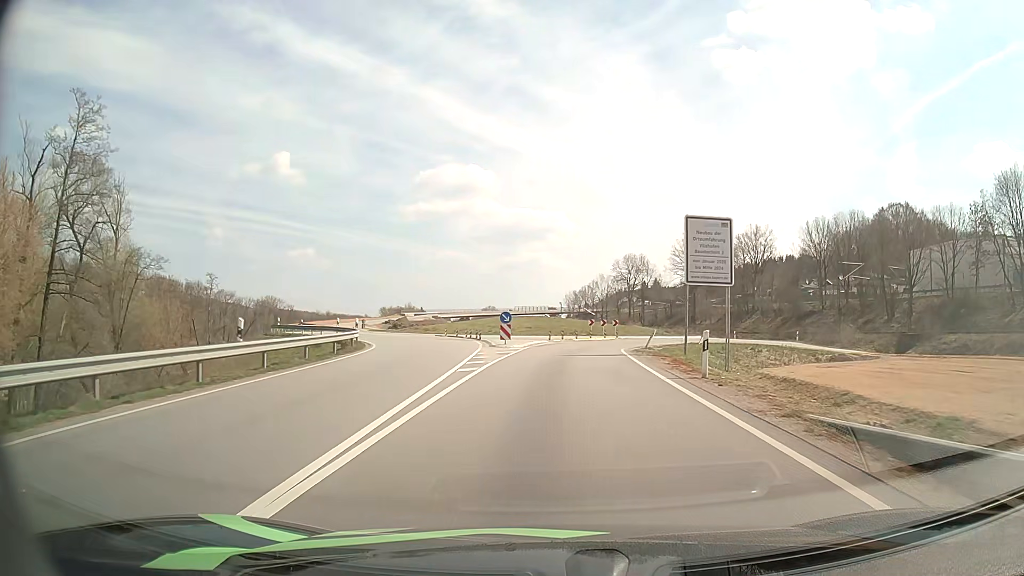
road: primary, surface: asphalt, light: Day
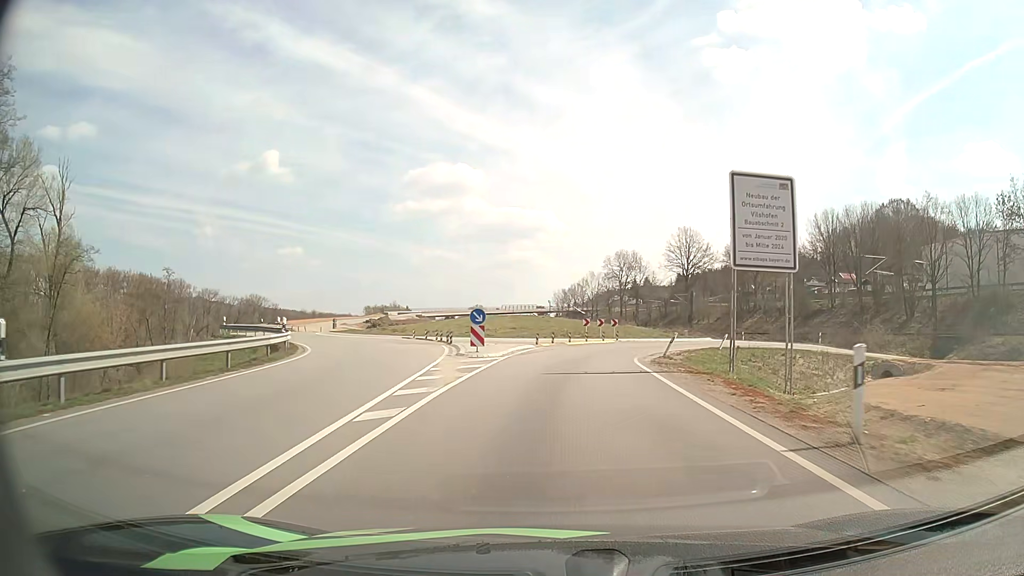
(+0.1, +8.2) m; +1°
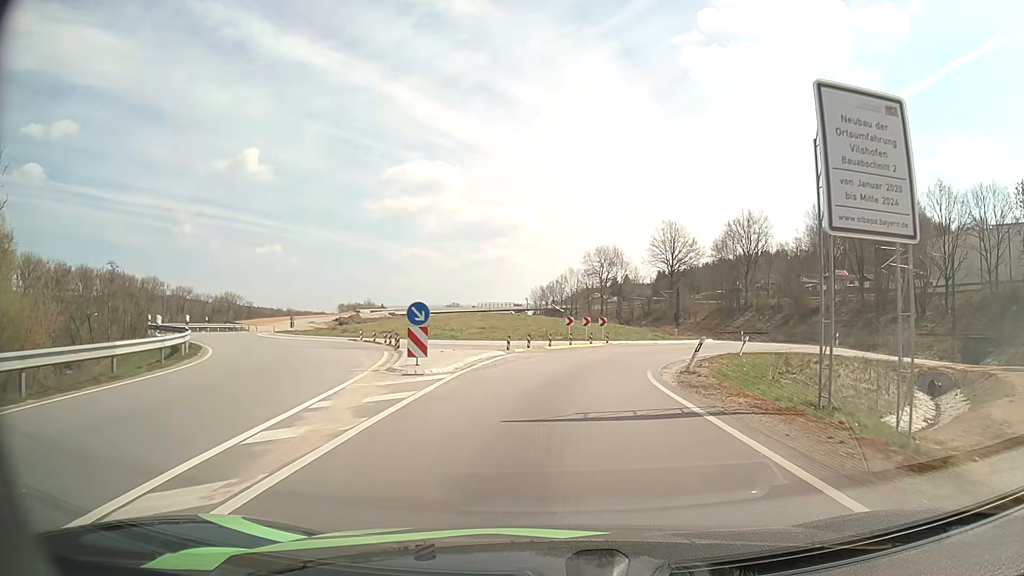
(+0.1, +7.6) m; +2°
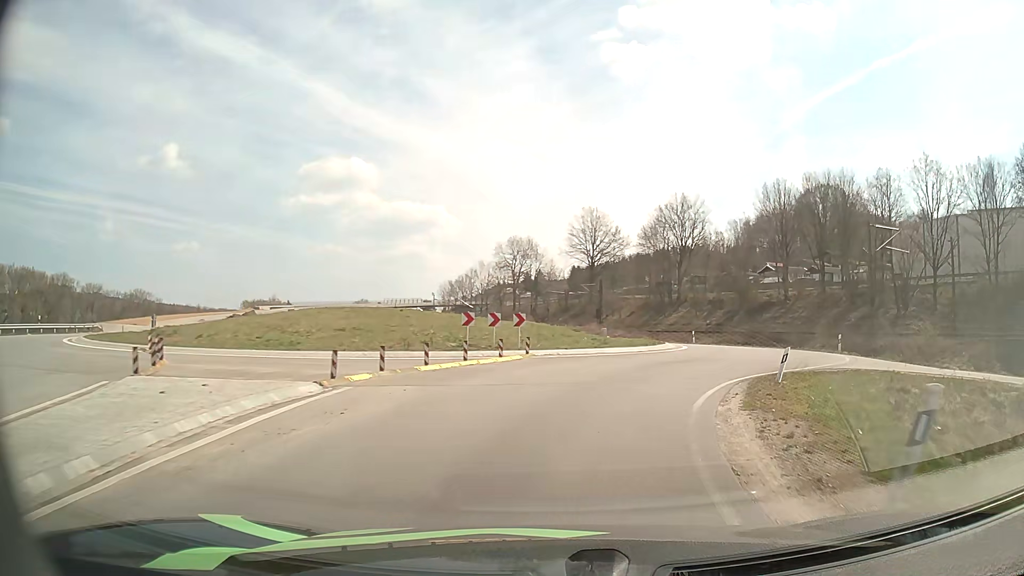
(+0.7, +13.6) m; +7°
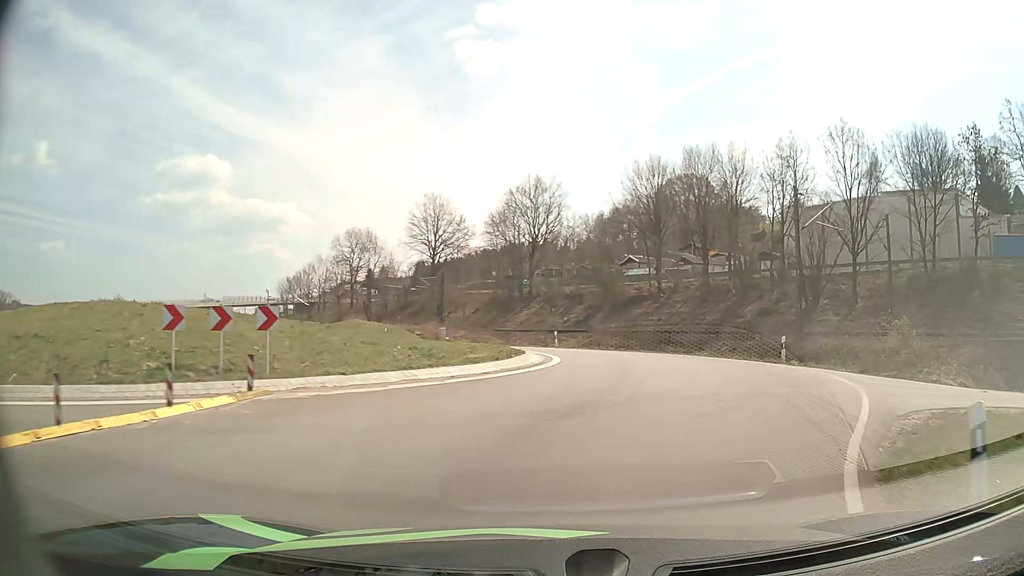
(+1.2, +11.9) m; +13°
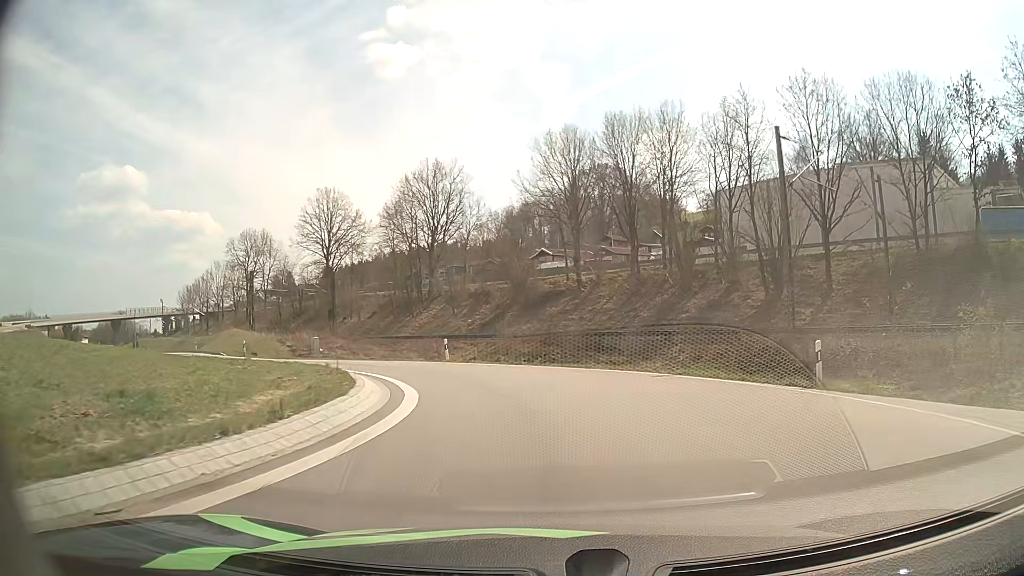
(+1.0, +11.0) m; +8°
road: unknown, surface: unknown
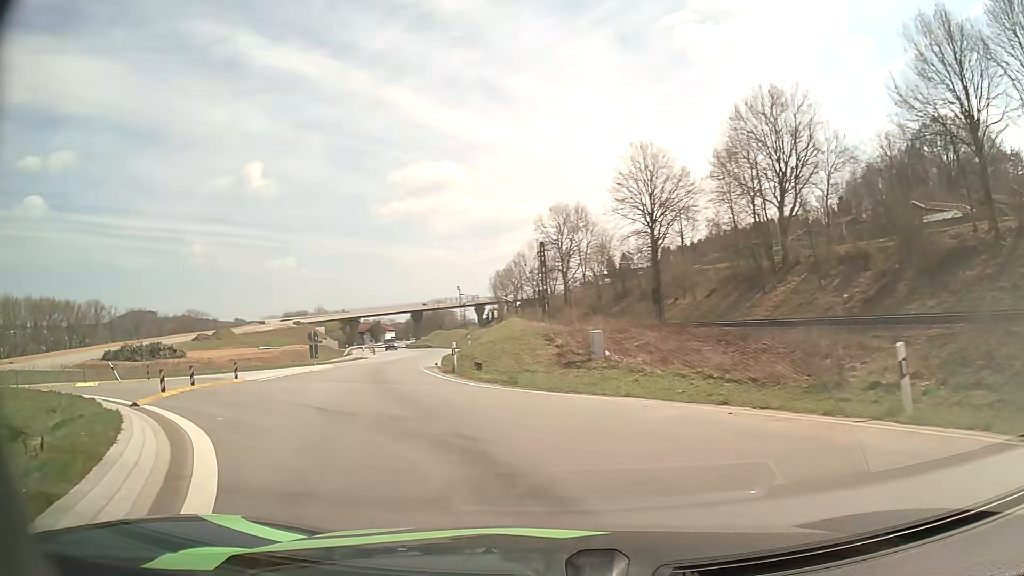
(-3.5, +20.2) m; -28°
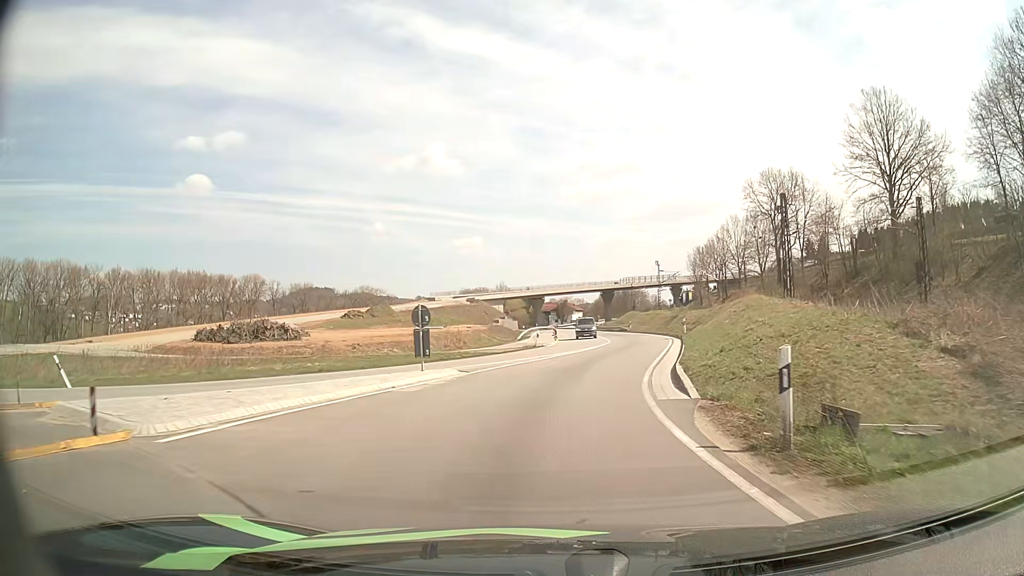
(-3.6, +16.5) m; -18°
(0, +10) (+1, +20) (+3, +30) (+5, +40) (+6, +50) (+7, +60) (+7, +70) (+7, +80) (+7, +90) (+7, +100) m
